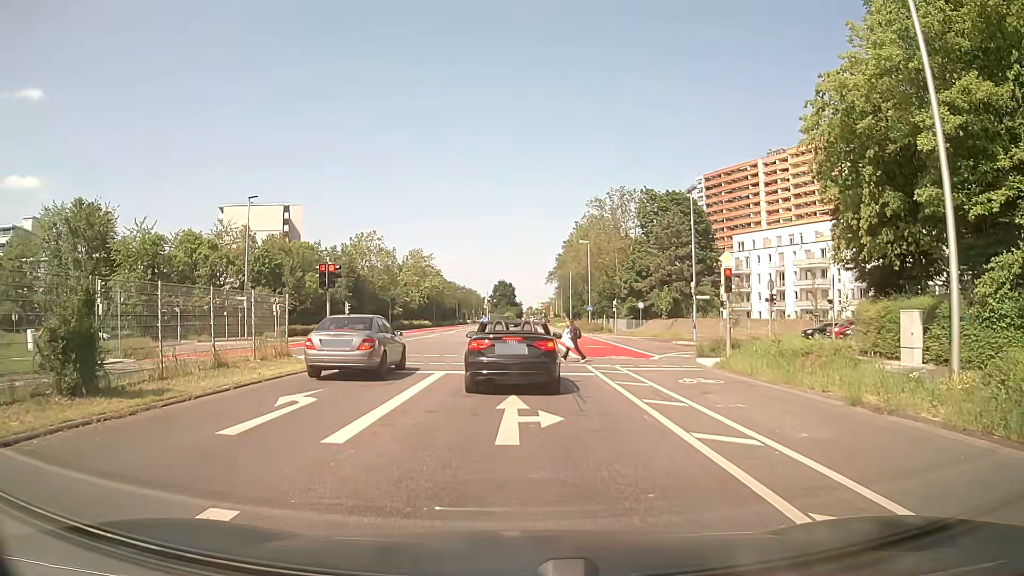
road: secondary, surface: asphalt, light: Day
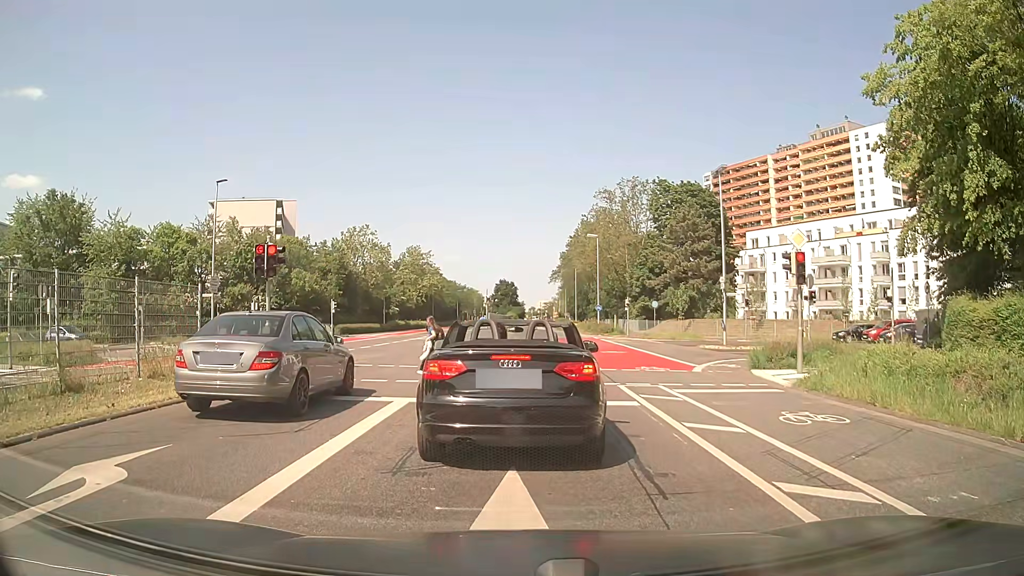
(+0.1, +5.8) m; +2°
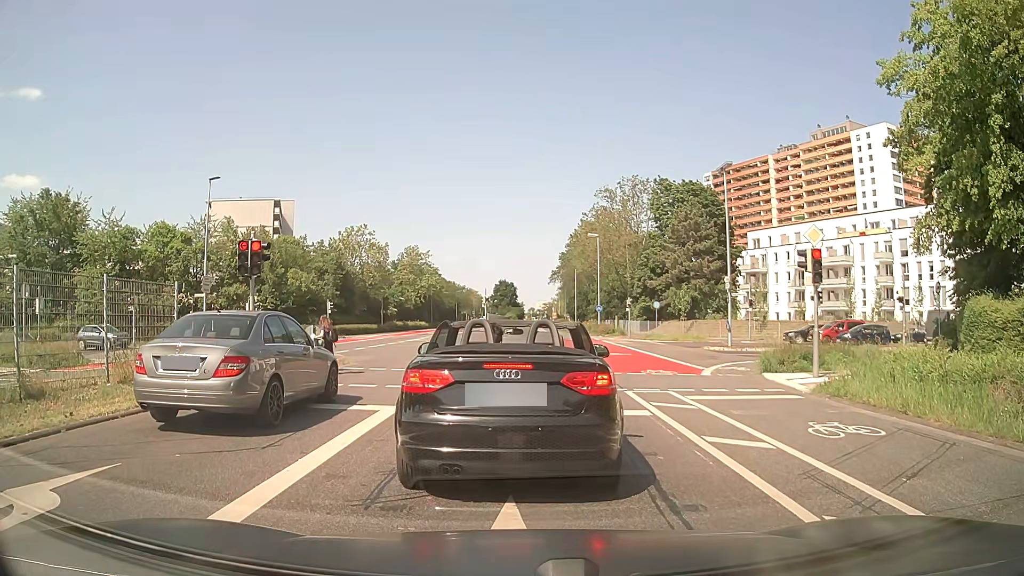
(0.0, +1.0) m; 0°
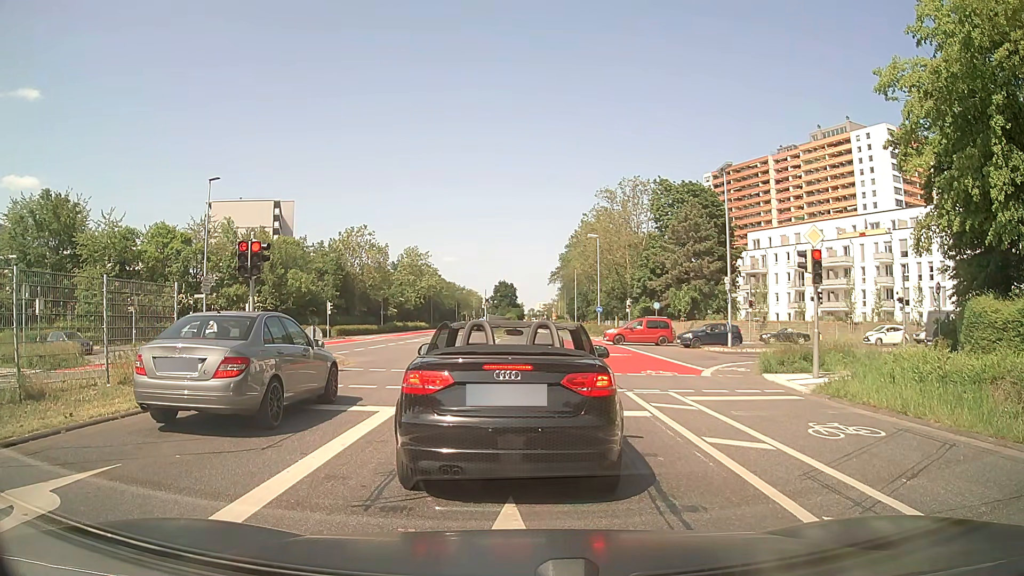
(0.0, +0.1) m; 0°
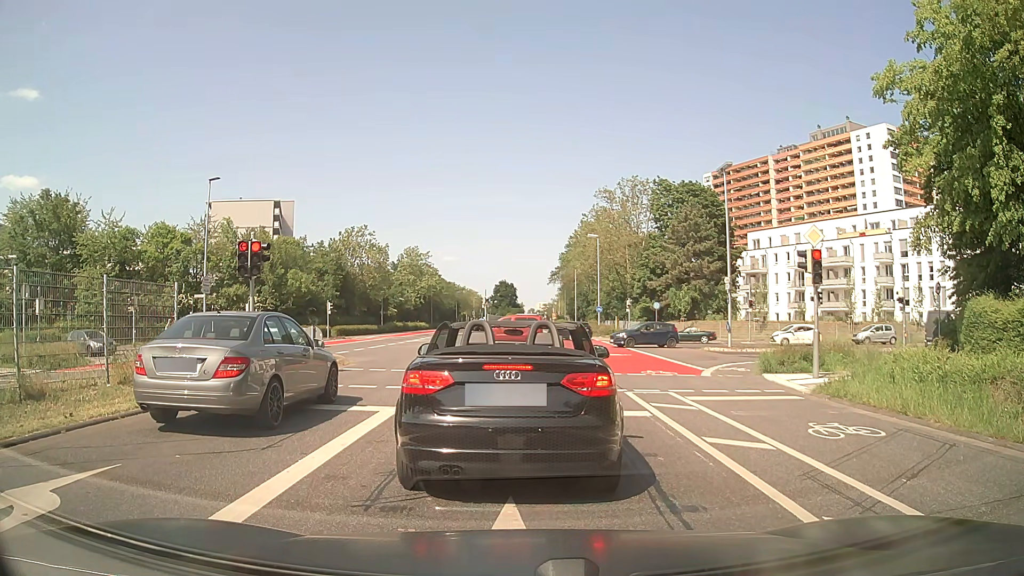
(0.0, 0.0) m; 0°
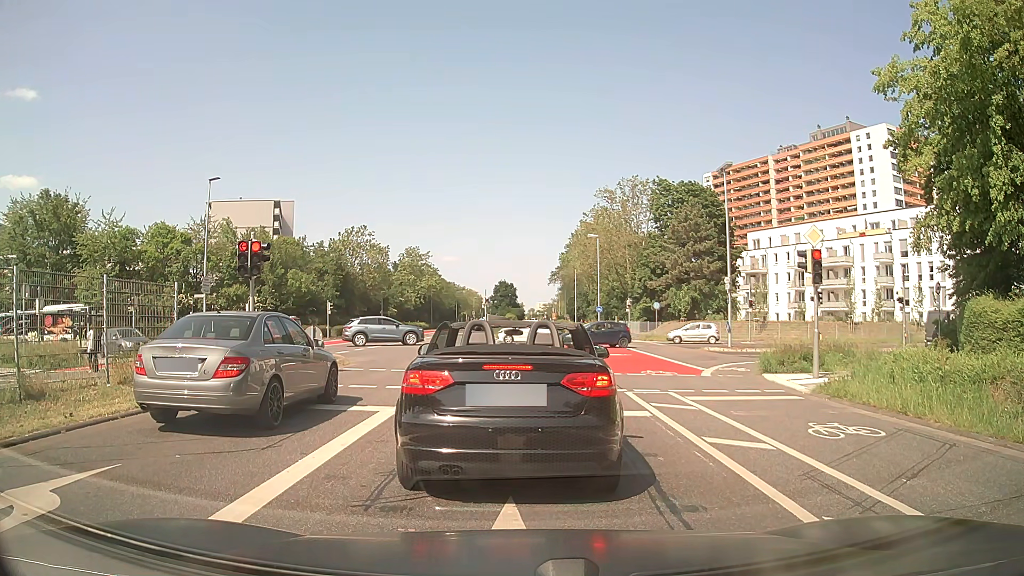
(0.0, 0.0) m; 0°
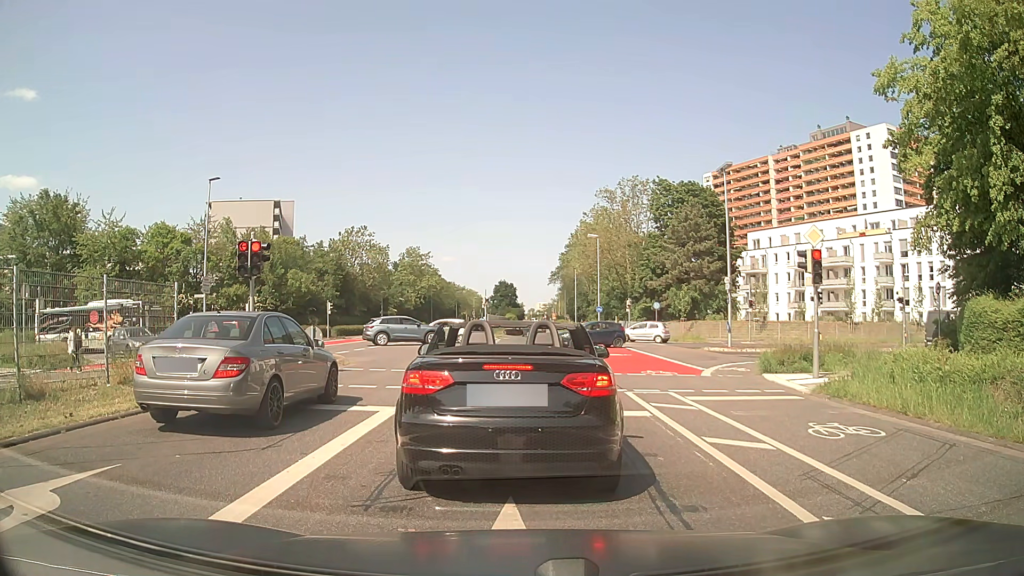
(0.0, 0.0) m; 0°
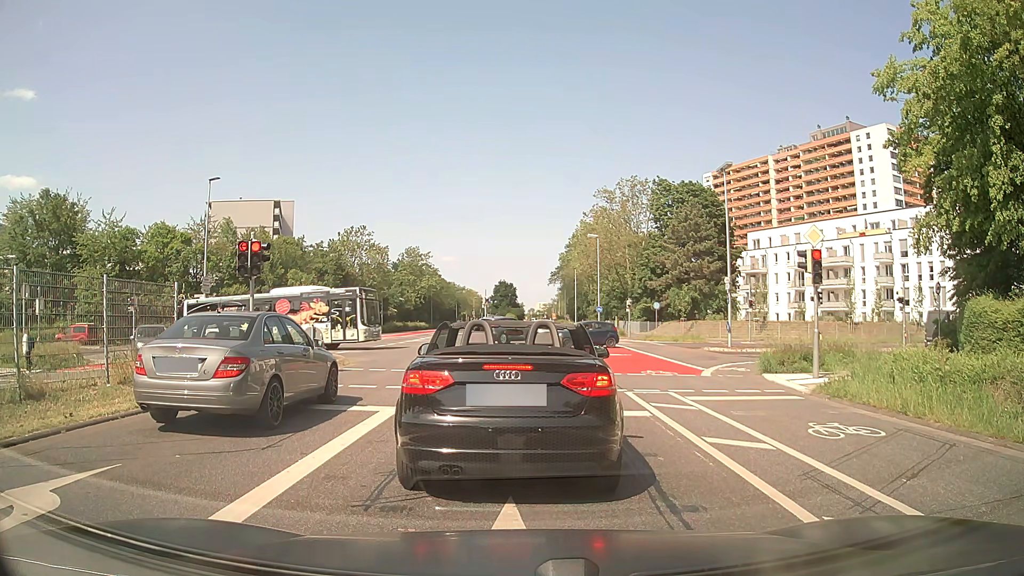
(0.0, 0.0) m; 0°
(0, +10) (0, +20) (0, +30) (0, +40) (0, +50) (0, +60) (0, +70) (0, +80) (0, +90) (0, +100) m
